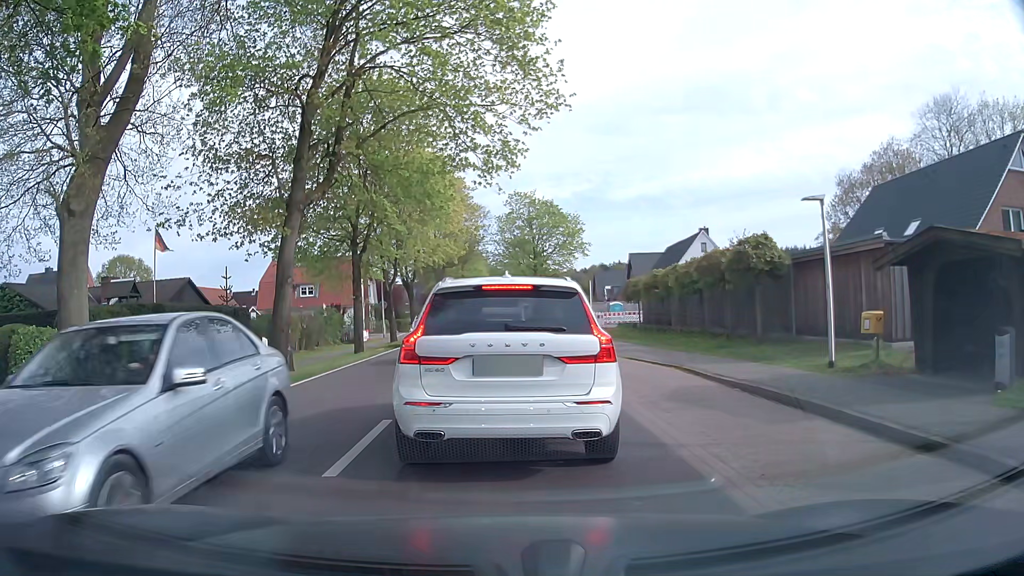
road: tertiary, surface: asphalt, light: Day
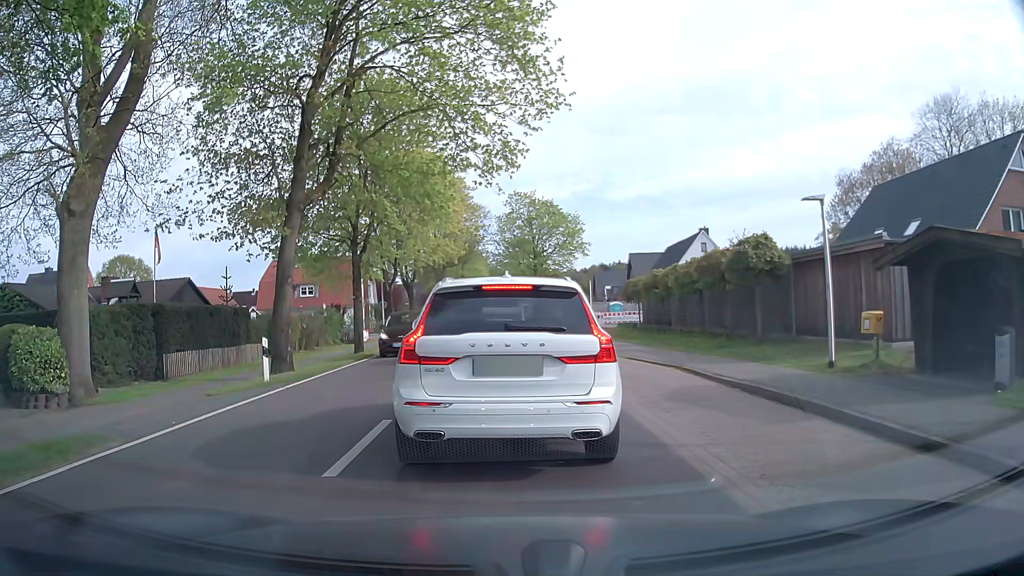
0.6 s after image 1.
(0.0, 0.0) m; 0°
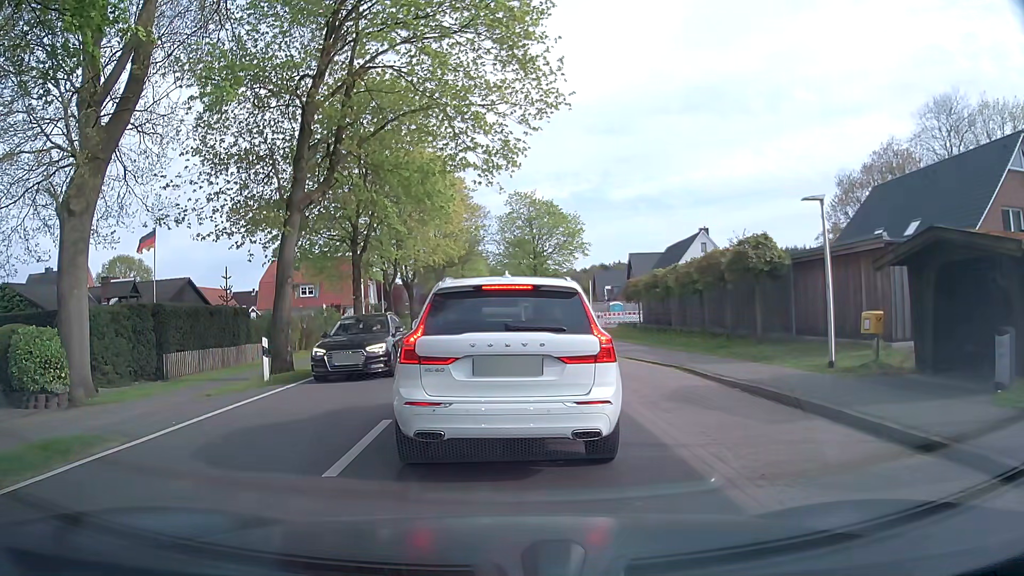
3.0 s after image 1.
(0.0, 0.0) m; 0°
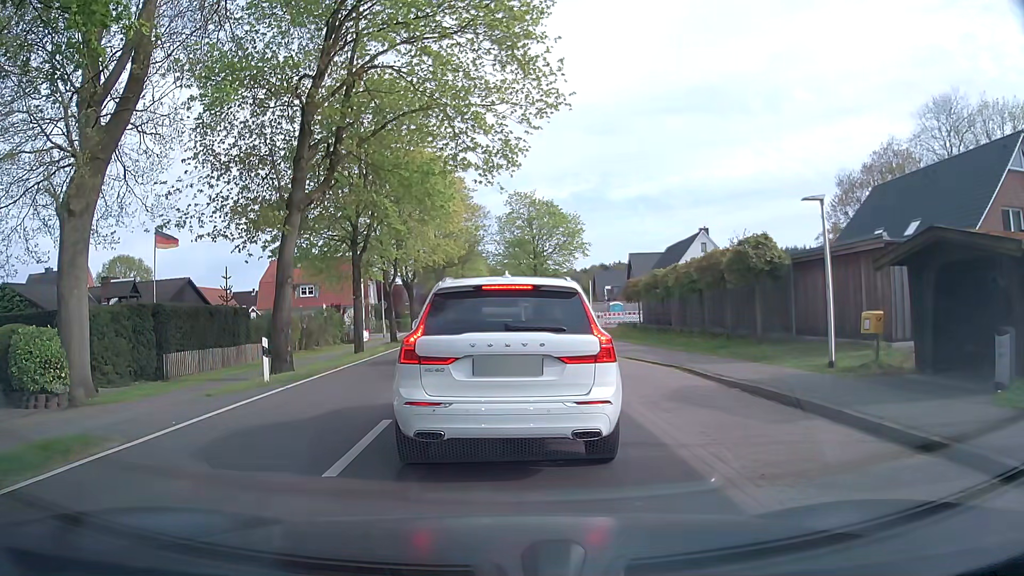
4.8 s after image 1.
(0.0, 0.0) m; 0°
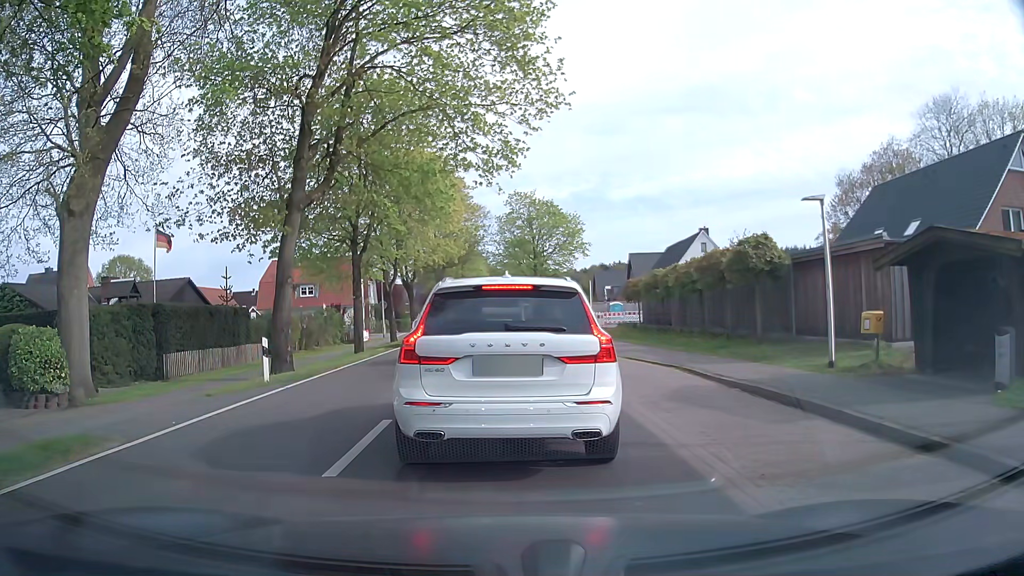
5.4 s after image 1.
(0.0, 0.0) m; 0°
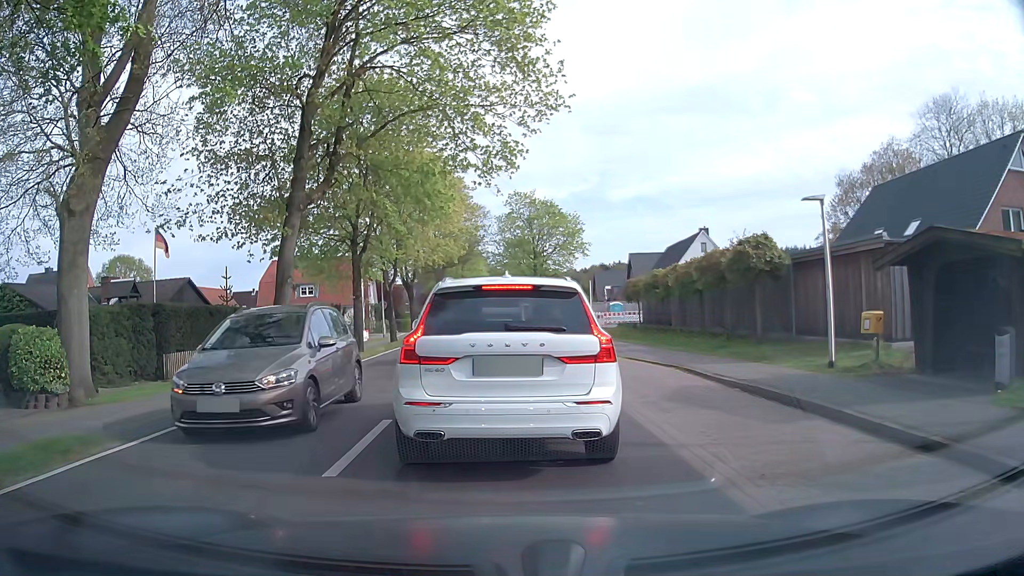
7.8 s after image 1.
(0.0, 0.0) m; 0°
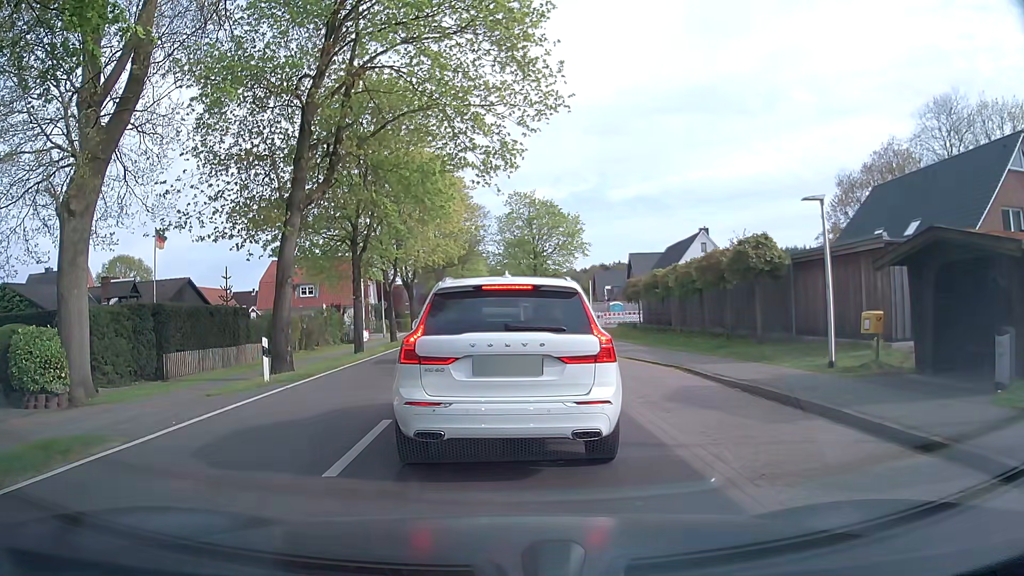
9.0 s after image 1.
(0.0, 0.0) m; 0°
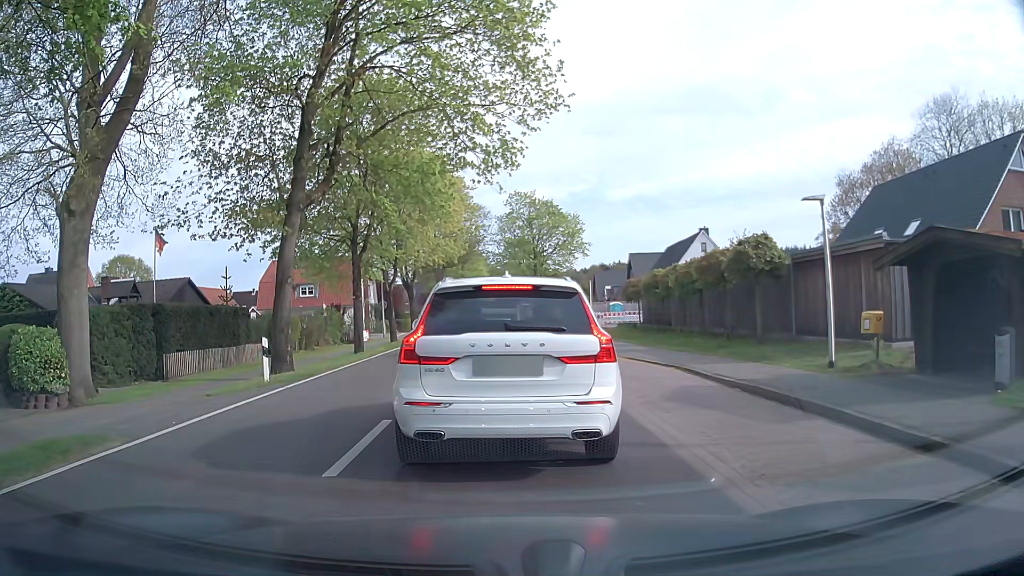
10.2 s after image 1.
(0.0, 0.0) m; 0°
(0, +10) (0, +20) (0, +30) (0, +40) (+1, +50) (+8, +56) (+18, +55) (+28, +56) (+38, +55) (+48, +55) m
